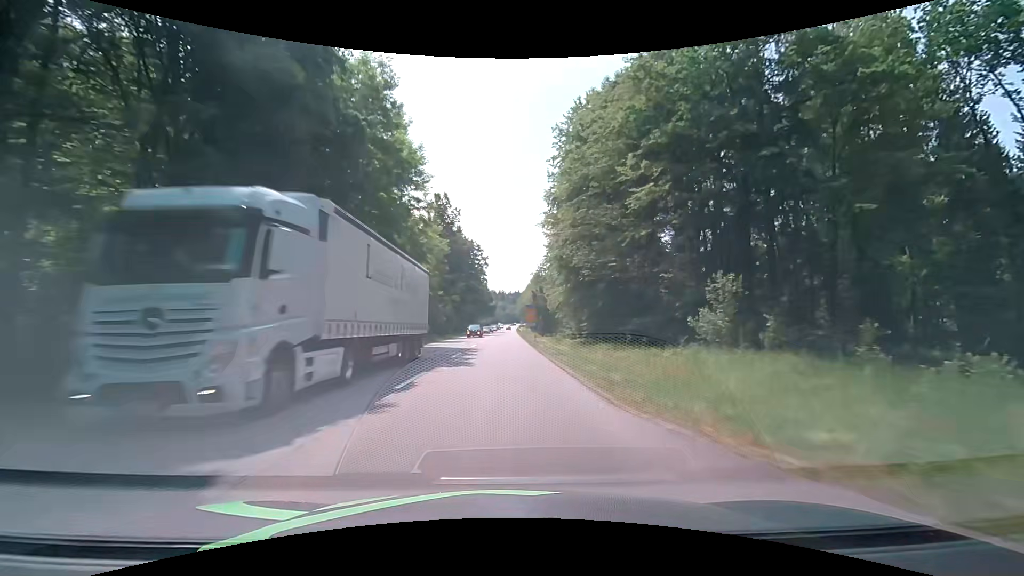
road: secondary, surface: asphalt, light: Day
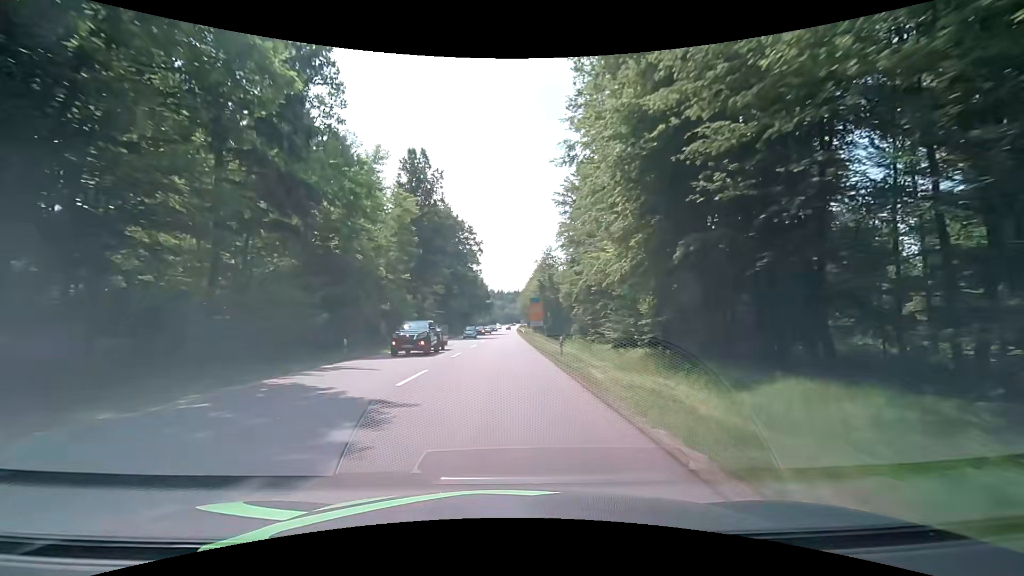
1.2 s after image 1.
(0.0, +23.7) m; 0°
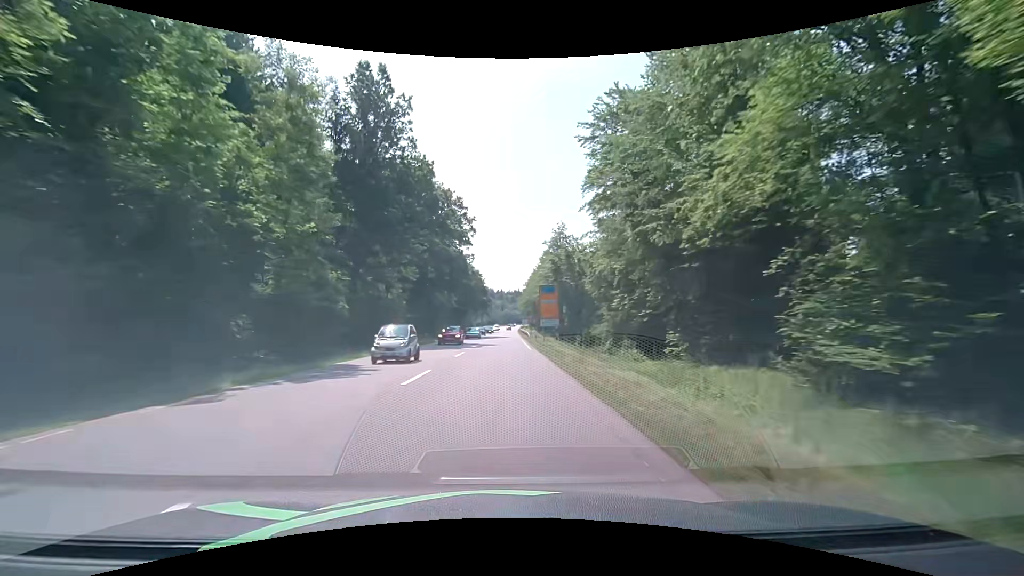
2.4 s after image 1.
(-0.3, +23.3) m; -1°
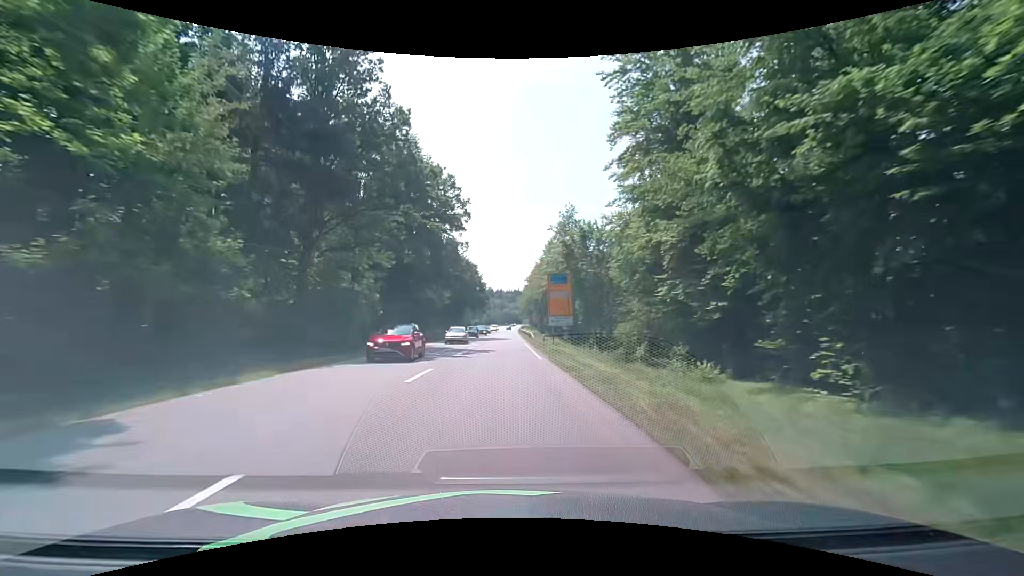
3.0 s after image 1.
(0.0, +11.5) m; 0°
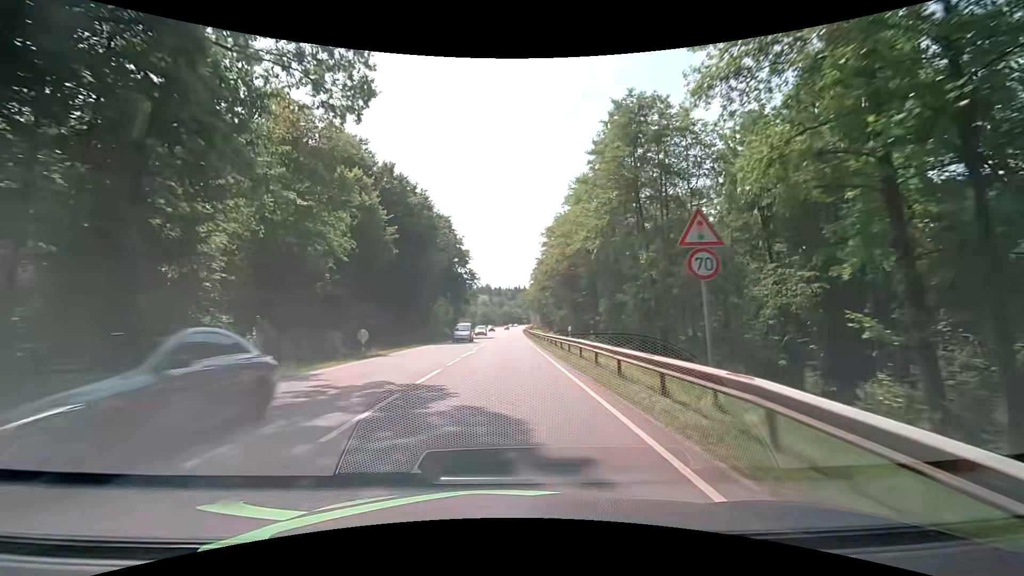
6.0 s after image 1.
(0.0, +55.0) m; 0°
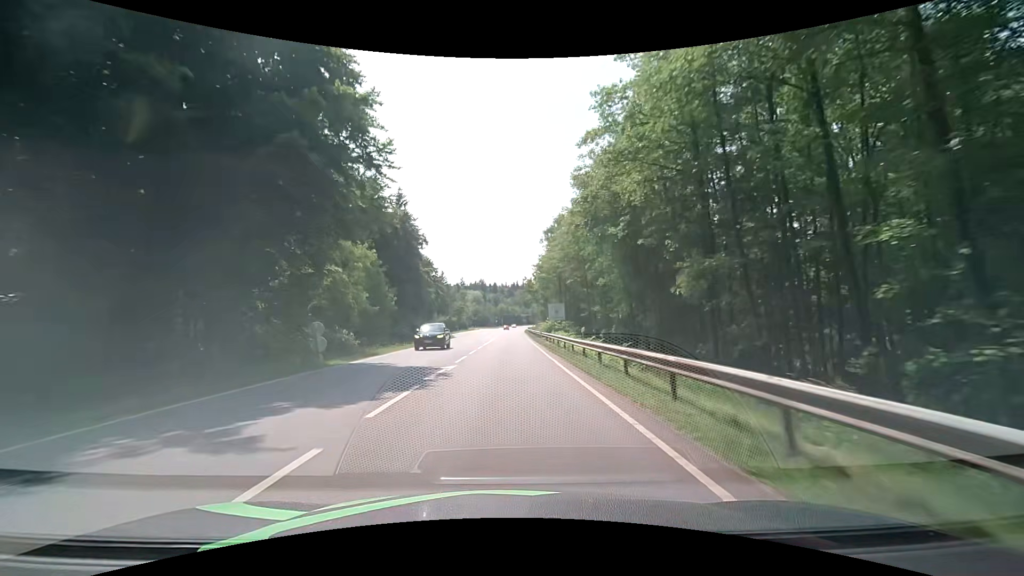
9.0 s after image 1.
(+0.6, +52.2) m; +1°
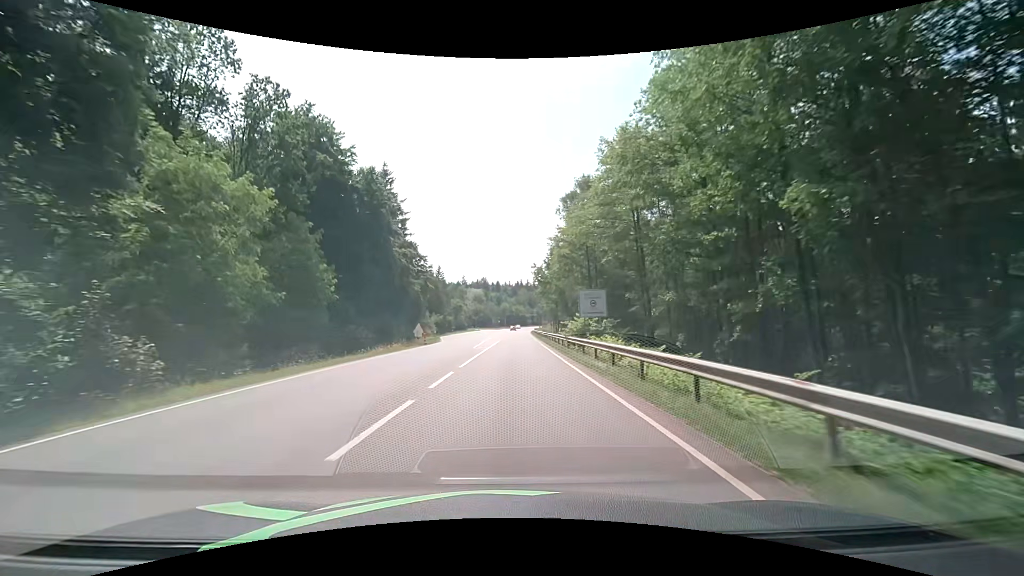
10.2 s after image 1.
(-0.1, +20.4) m; 0°
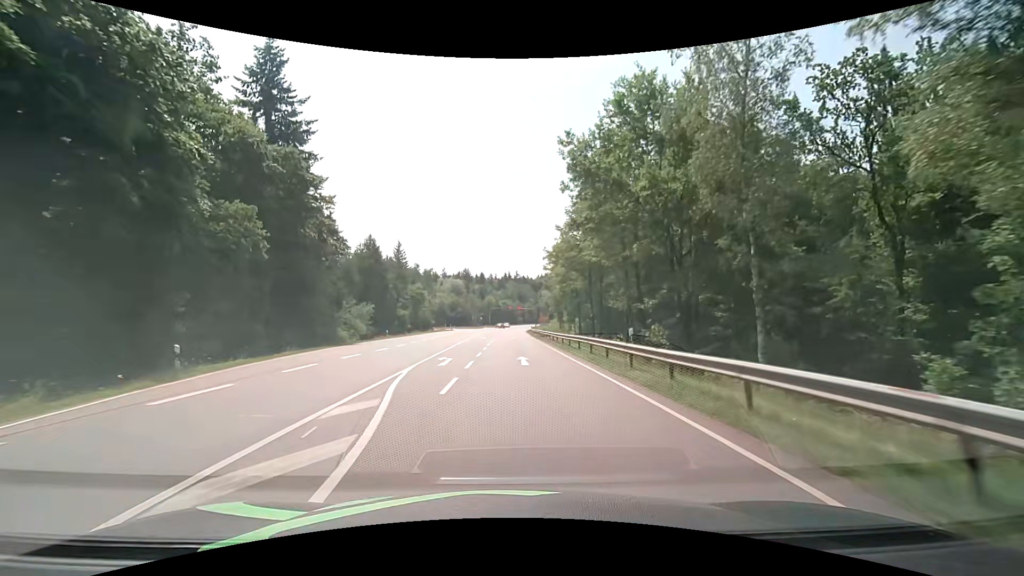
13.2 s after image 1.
(+0.1, +49.2) m; +1°
(0, +10) (0, +20) (-1, +30) (-1, +40) (-2, +50) (-2, +60) (-3, +70) (-3, +80) (-3, +90) (-3, +100) m
